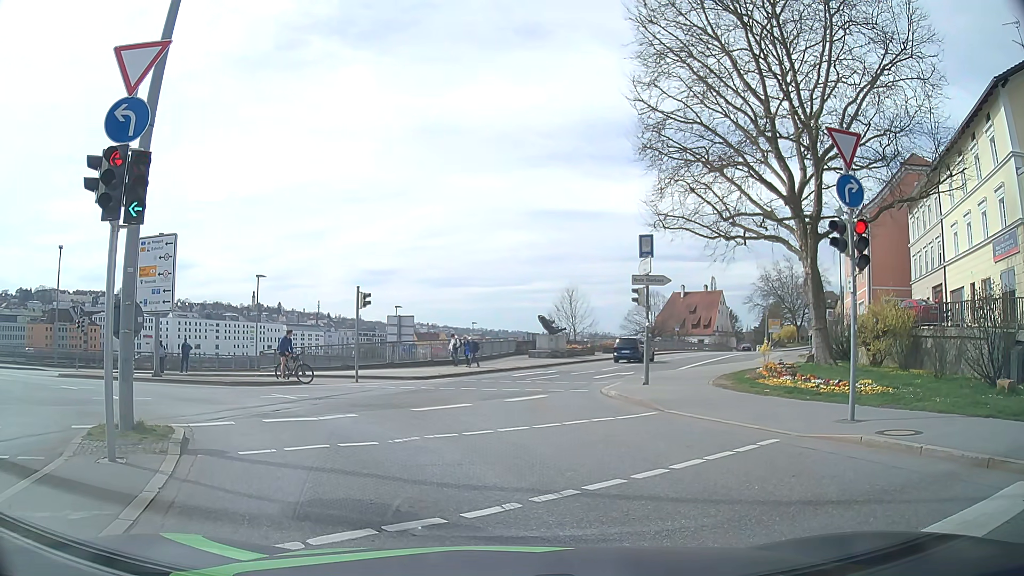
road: primary_link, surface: asphalt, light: Day
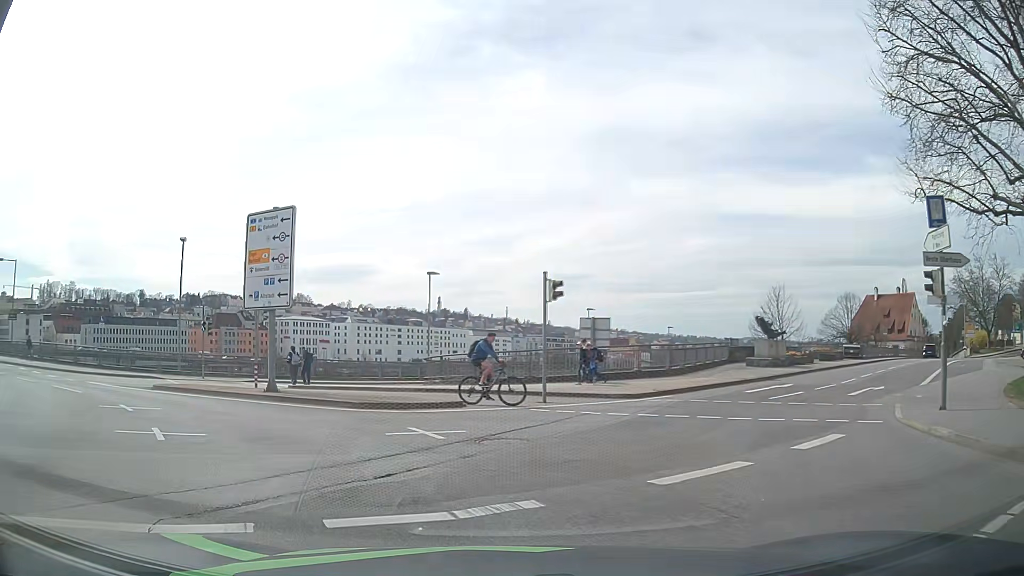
(-0.9, +7.1) m; -16°
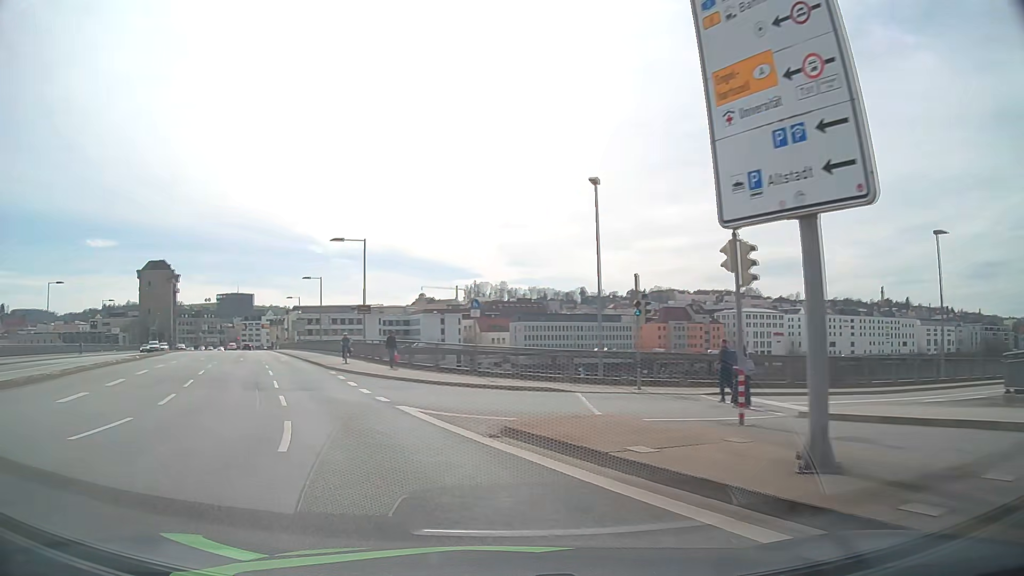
(-4.3, +13.5) m; -37°
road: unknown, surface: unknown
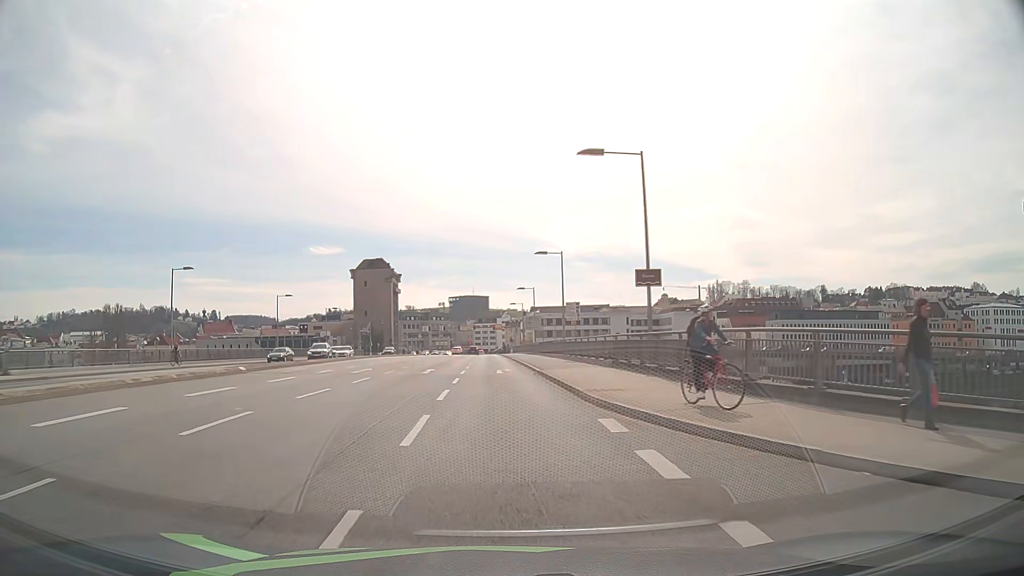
(-5.4, +19.7) m; -22°
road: primary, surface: asphalt
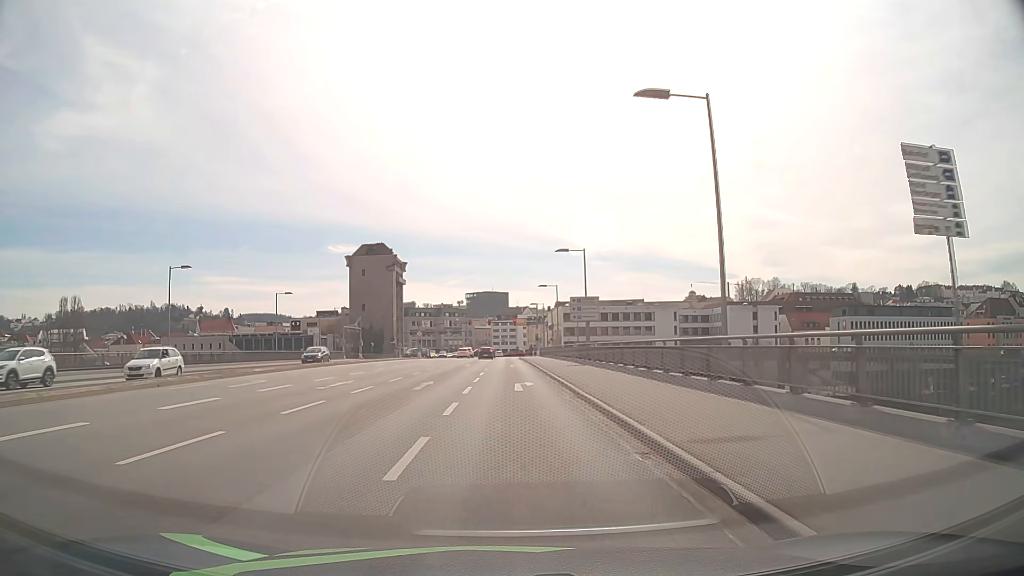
(-0.7, +32.5) m; -2°
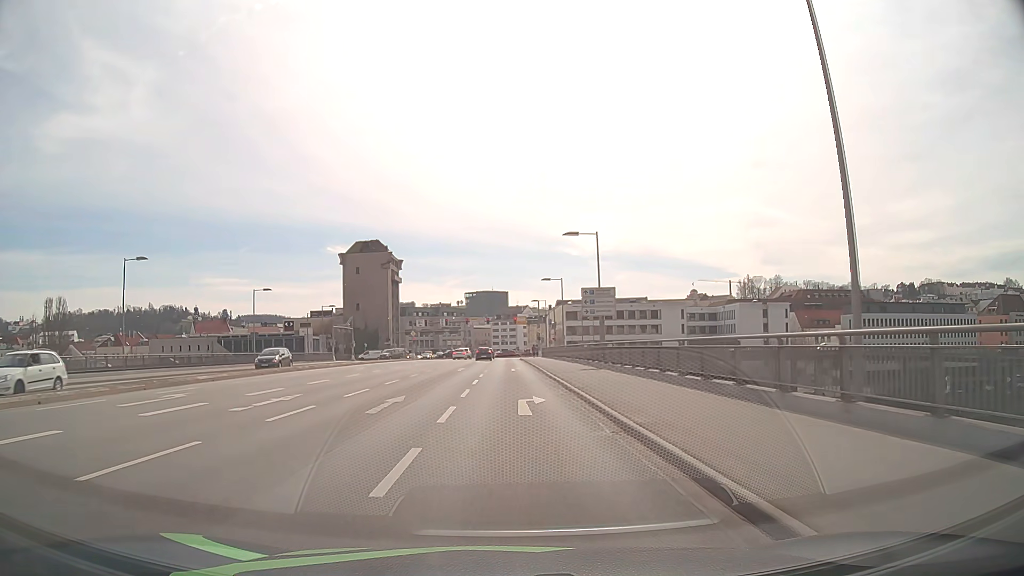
(0.0, +6.8) m; 0°
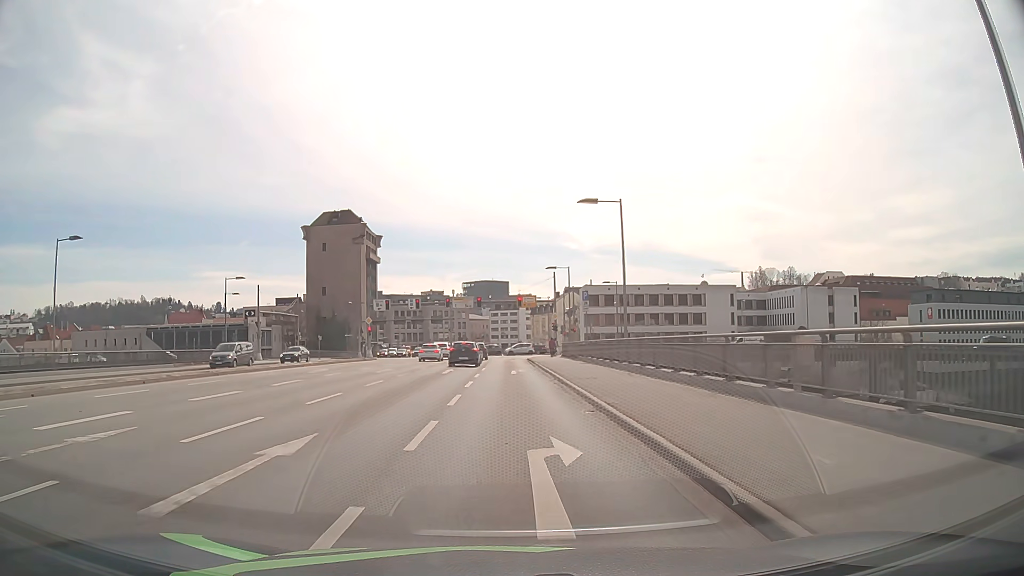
(0.0, +33.4) m; 0°
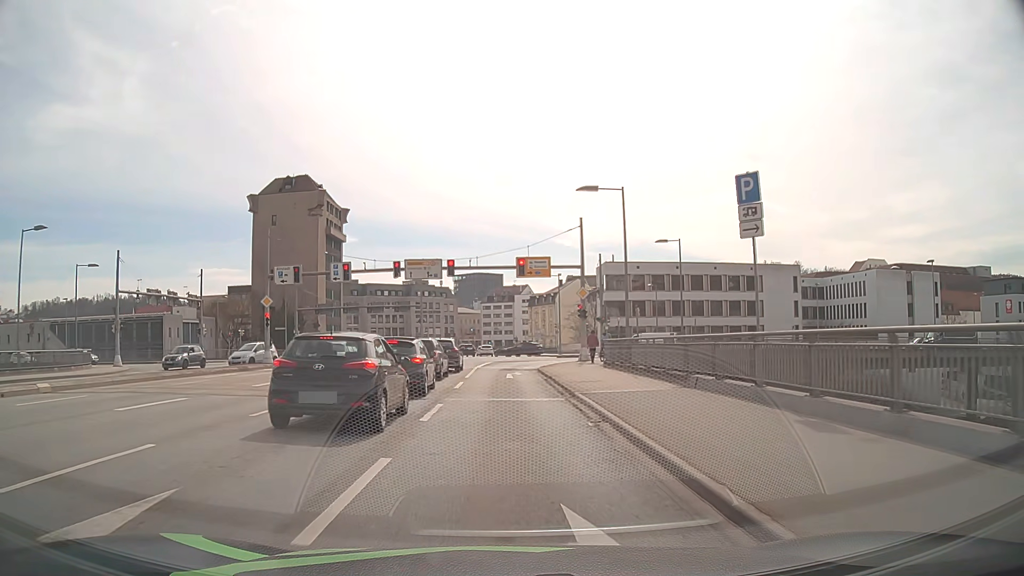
(0.0, +28.9) m; 0°
